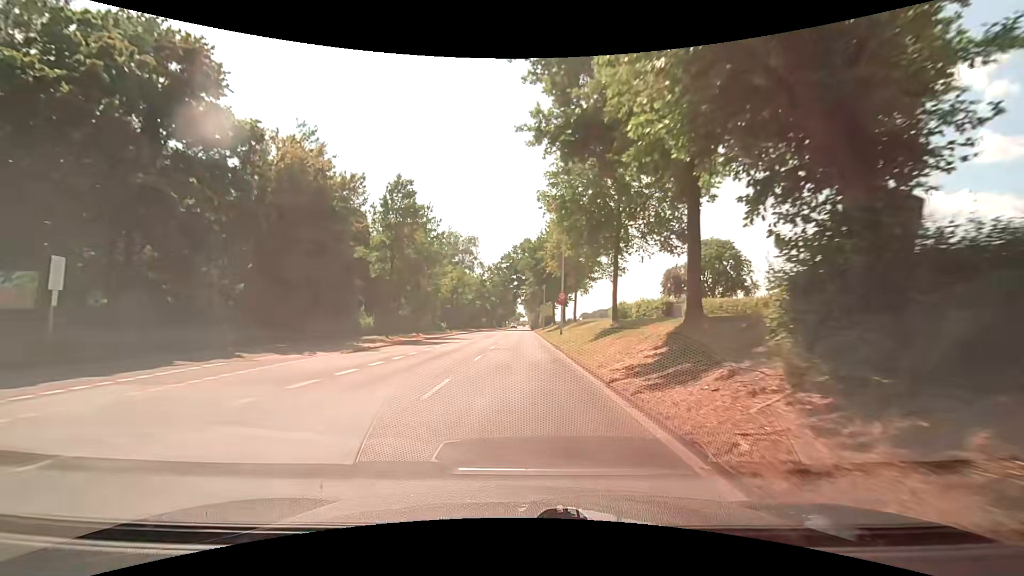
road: unclassified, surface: asphalt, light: Day
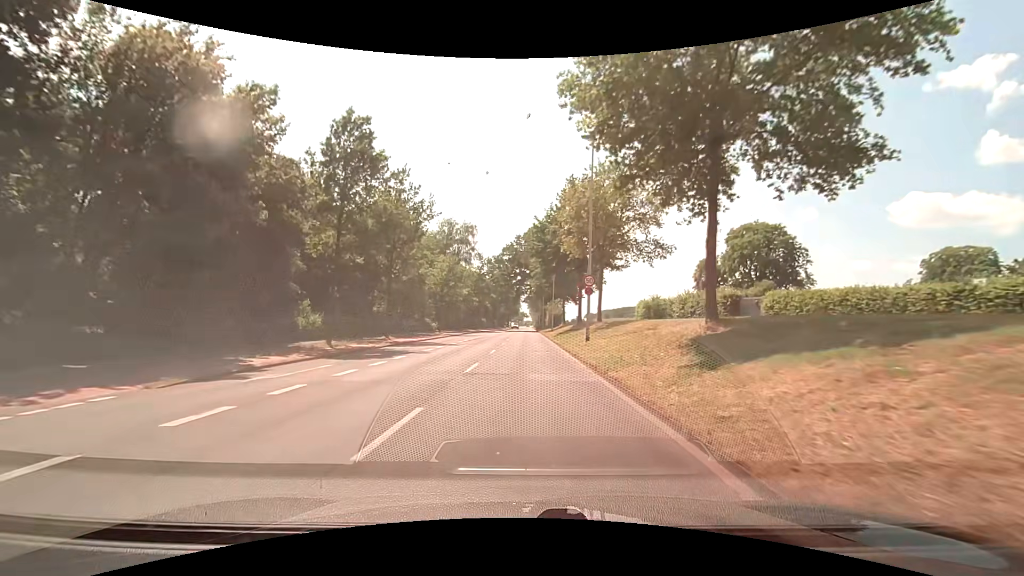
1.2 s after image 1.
(0.0, +13.3) m; 0°
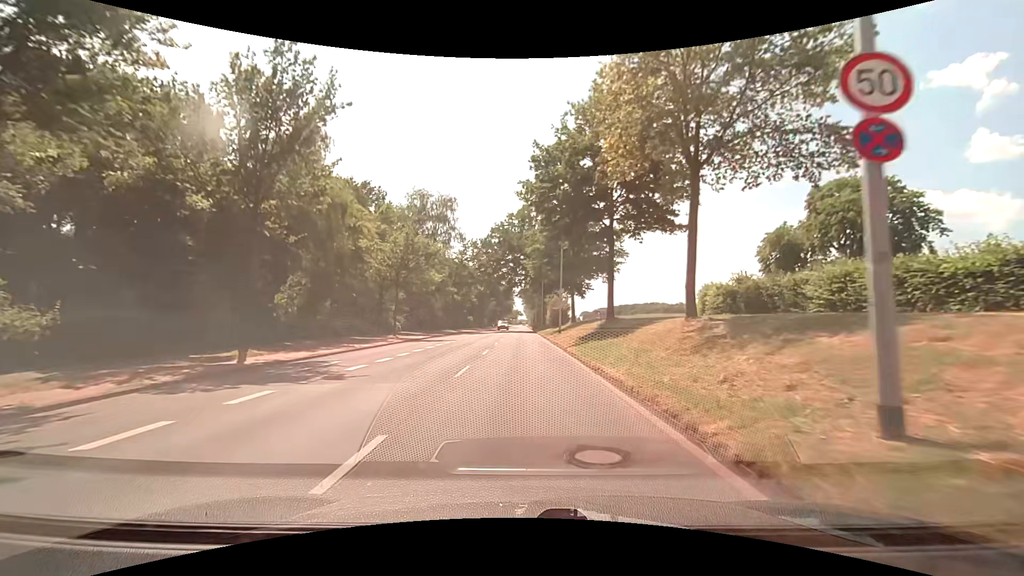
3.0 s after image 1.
(+0.1, +20.0) m; 0°
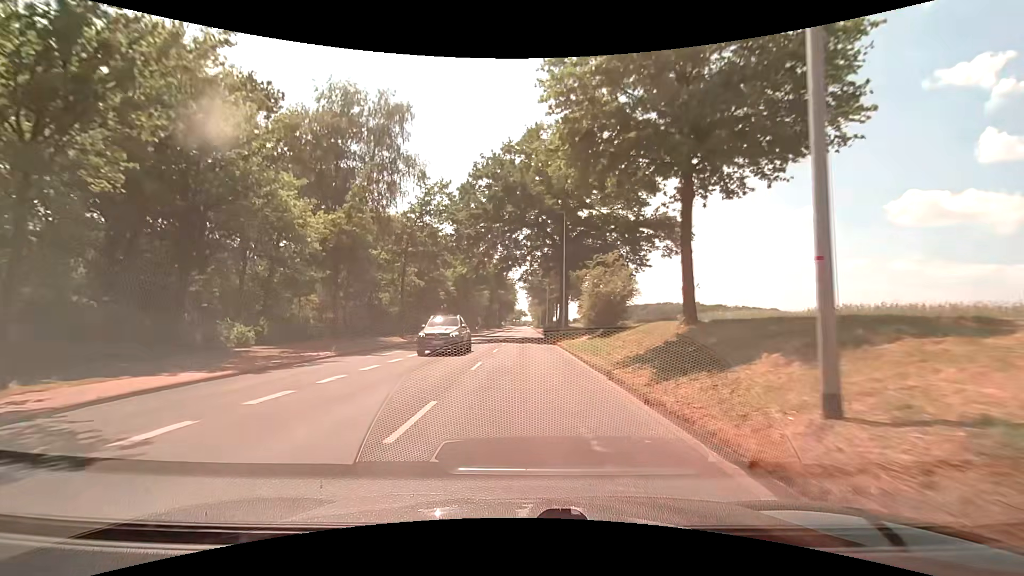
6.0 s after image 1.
(-0.1, +33.9) m; 0°
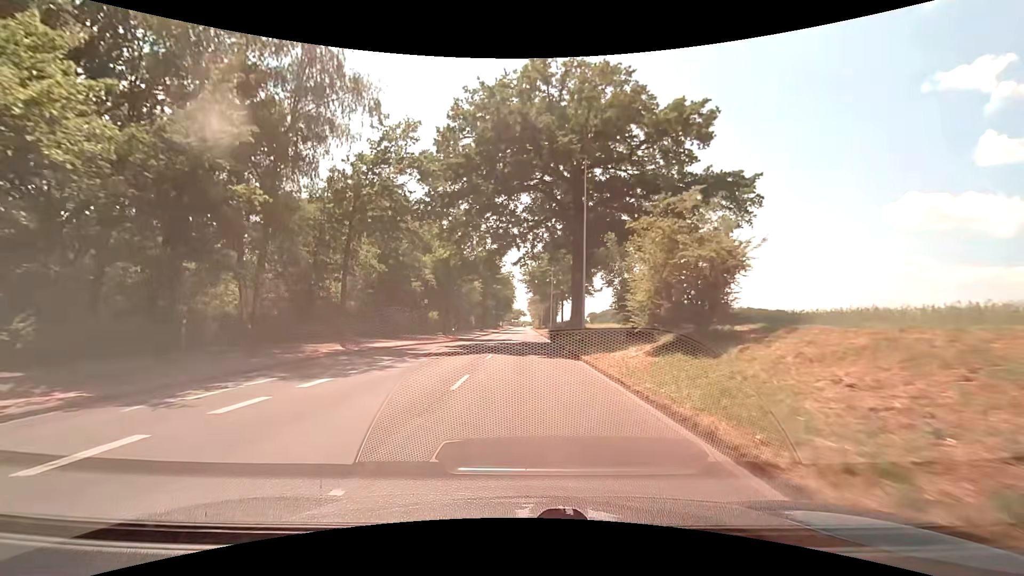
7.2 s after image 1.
(0.0, +13.8) m; 0°
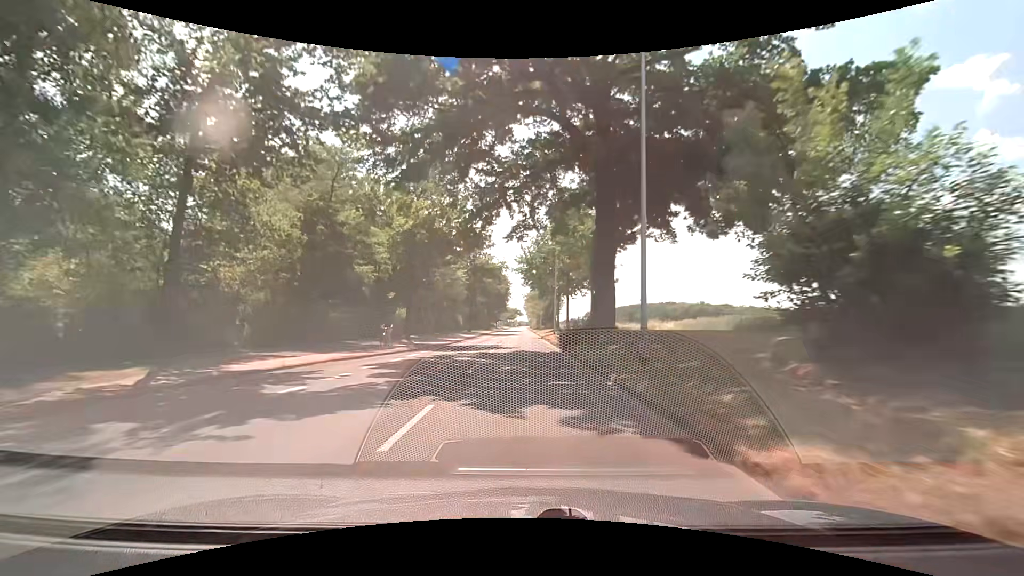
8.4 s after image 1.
(0.0, +13.9) m; 0°
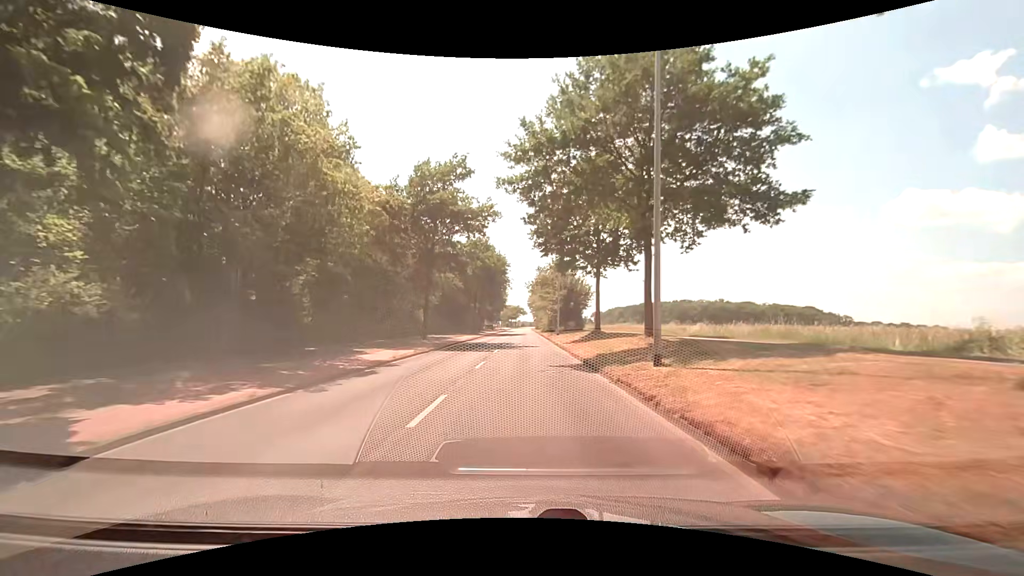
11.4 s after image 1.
(+0.3, +35.2) m; +1°
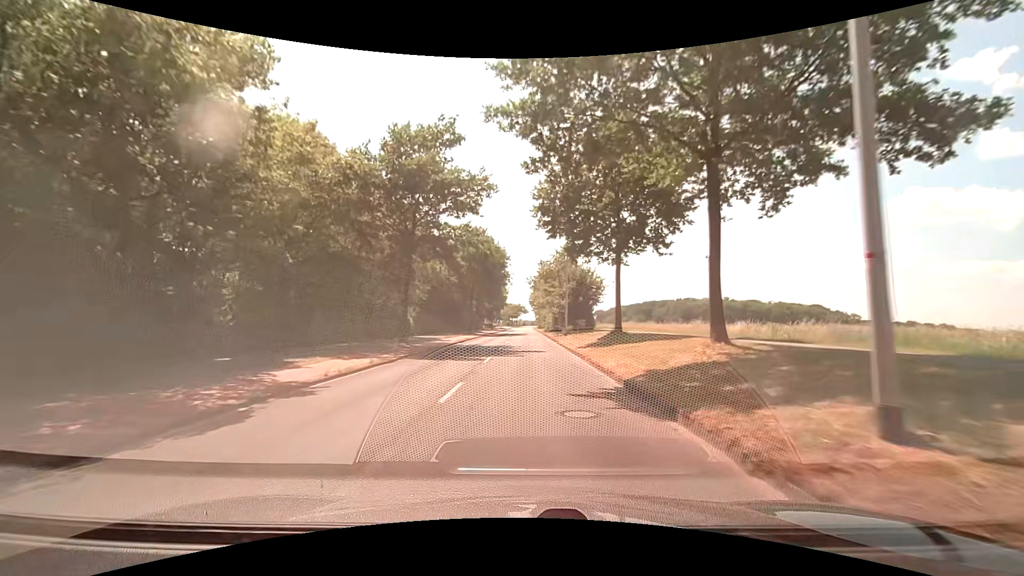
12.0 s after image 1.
(-0.1, +7.1) m; -1°
(0, +10) (0, +20) (0, +30) (0, +40) (0, +50) (0, +60) (0, +70) (0, +80) (0, +90) (0, +100) m
